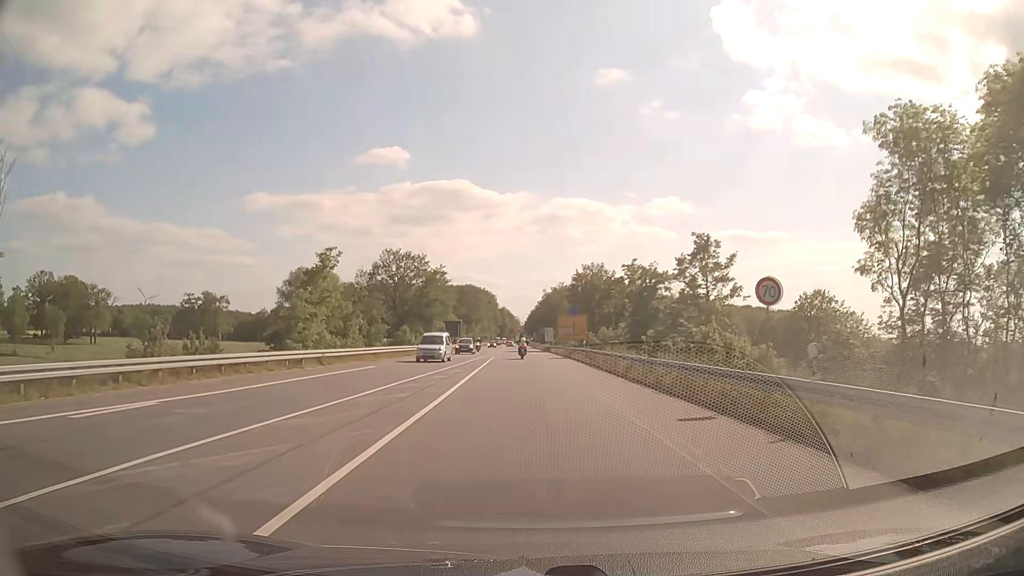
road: secondary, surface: asphalt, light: Day
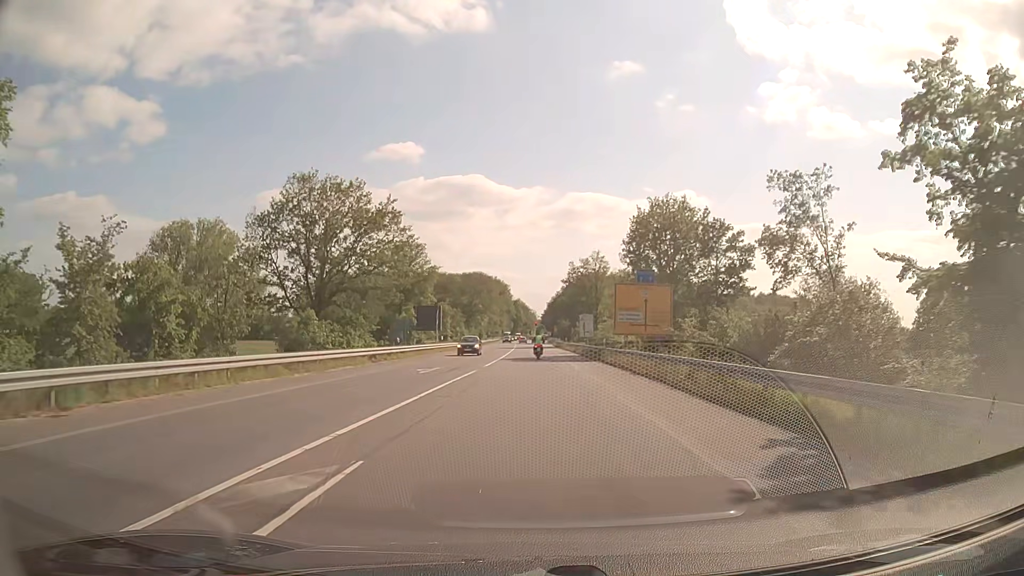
(-0.4, +43.2) m; -1°
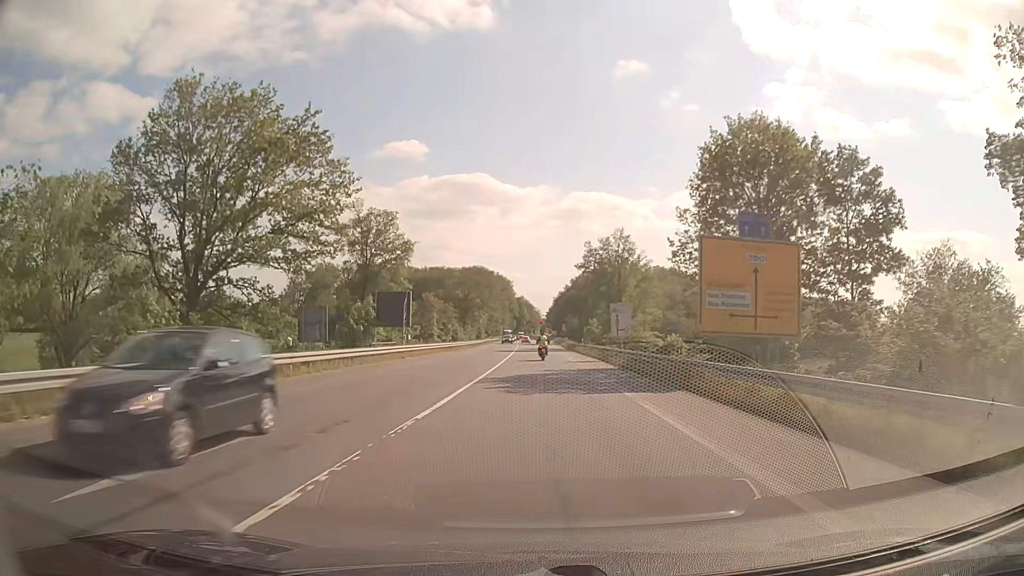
(-0.1, +20.4) m; 0°
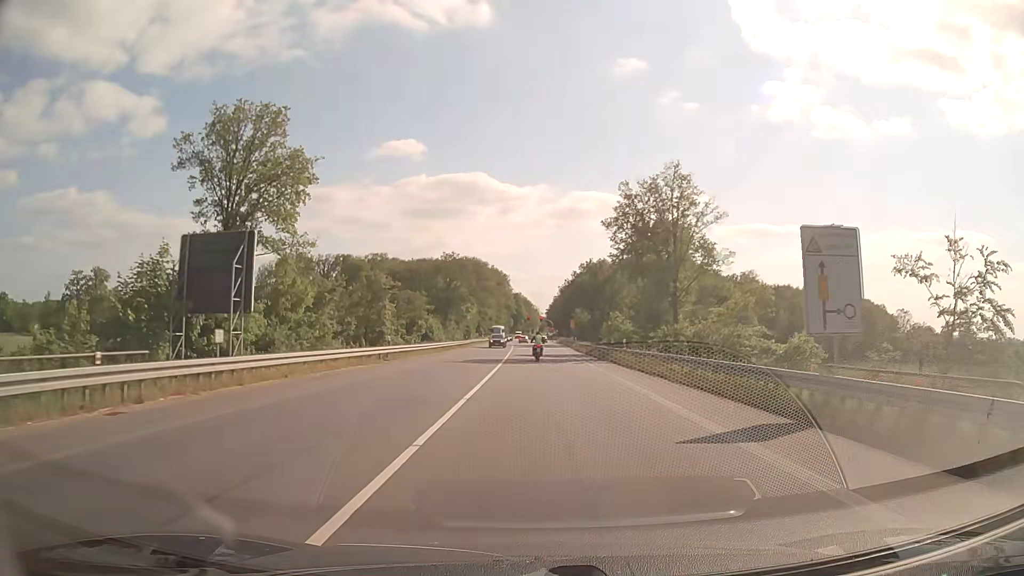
(0.0, +29.2) m; 0°
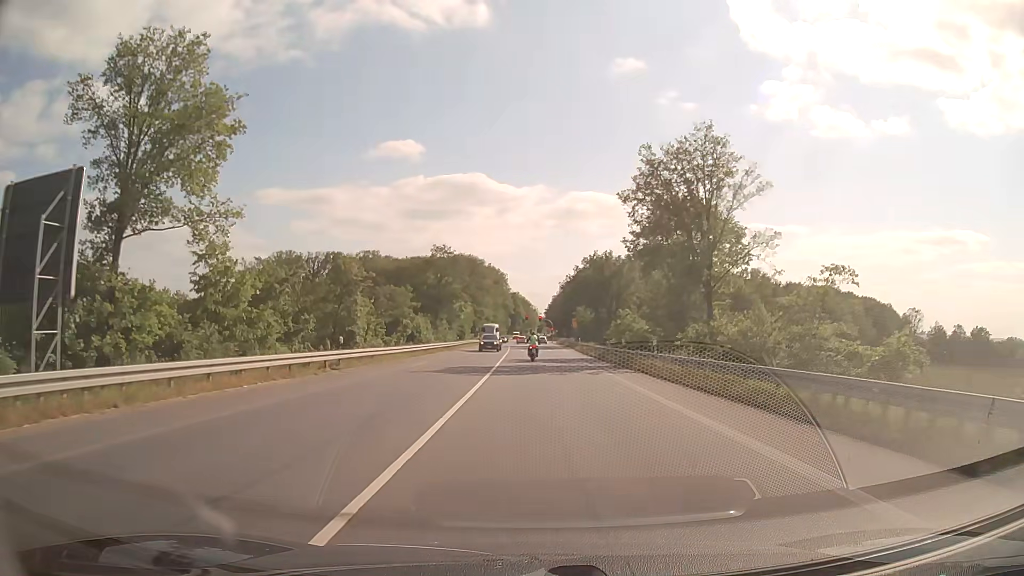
(0.0, +9.4) m; 0°
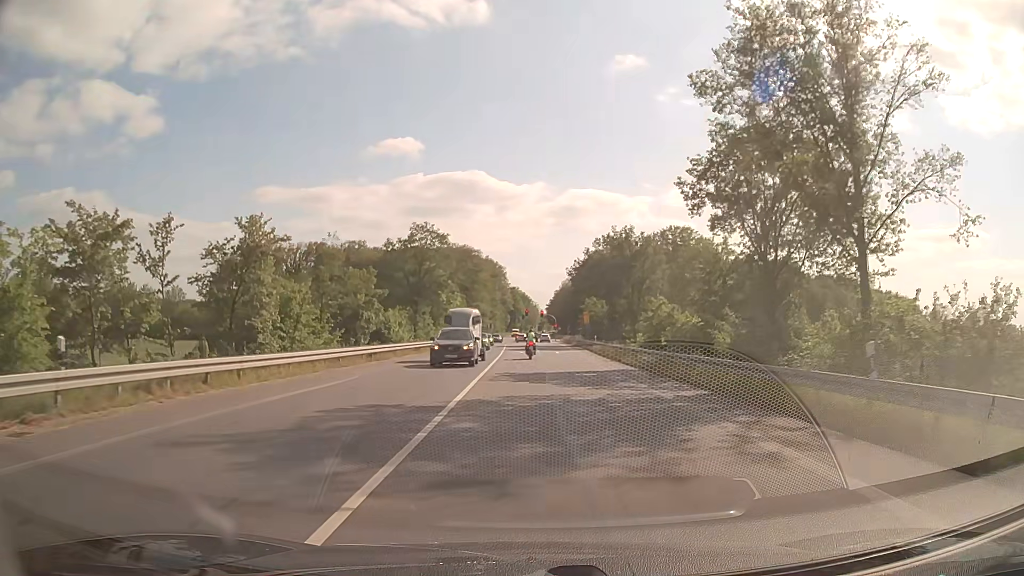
(0.0, +18.2) m; 0°
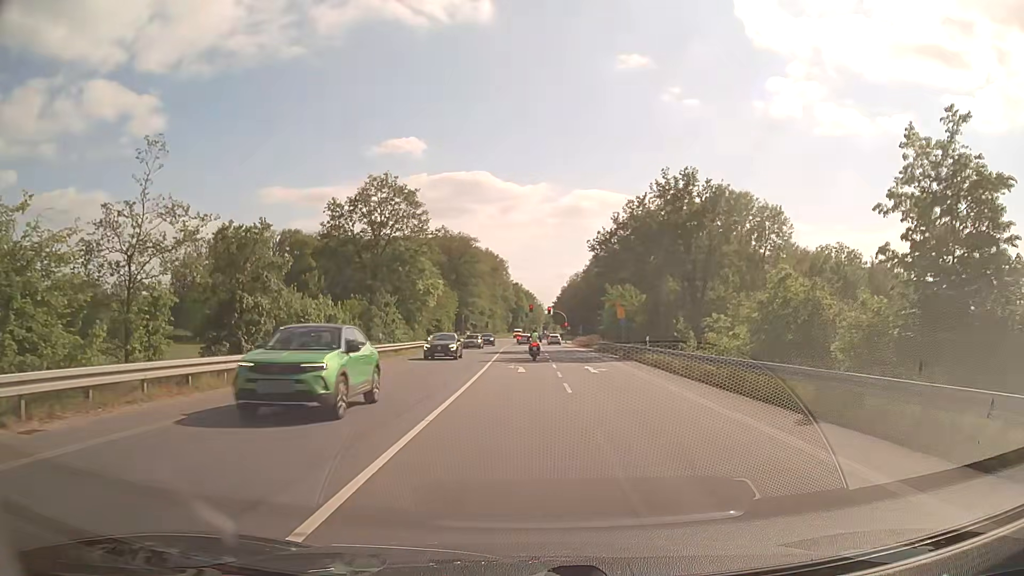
(0.0, +25.2) m; 0°
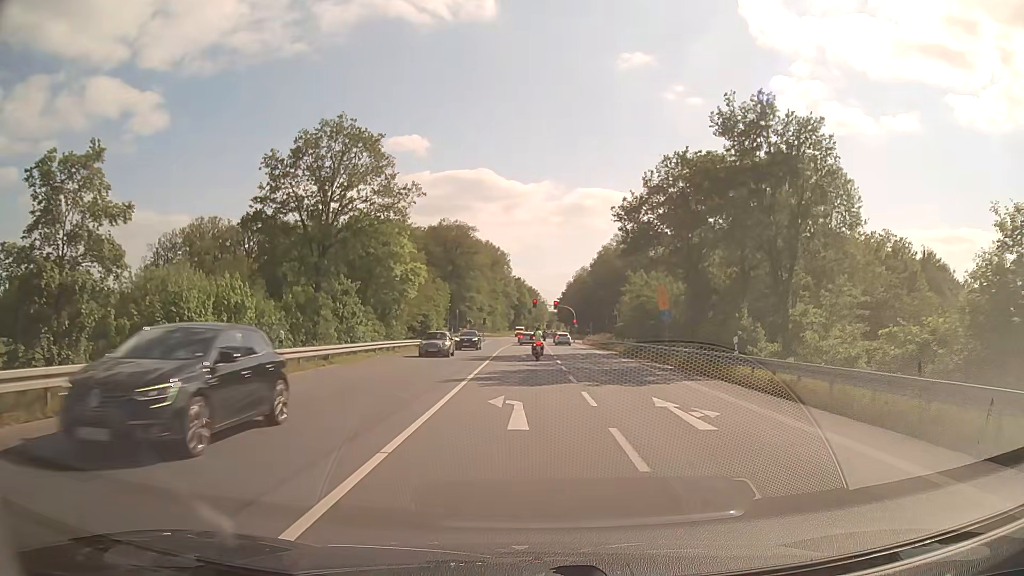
(0.0, +15.2) m; 0°
(0, +10) (0, +20) (0, +30) (0, +40) (0, +50) (0, +60) (0, +70) (0, +80) (0, +90) (+1, +100) m
